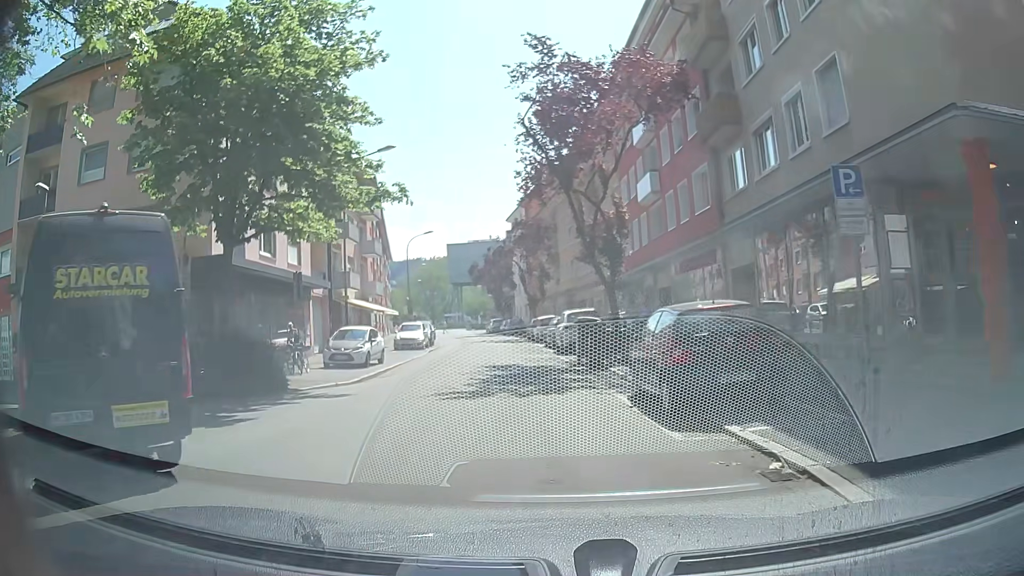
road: residential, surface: asphalt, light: Day
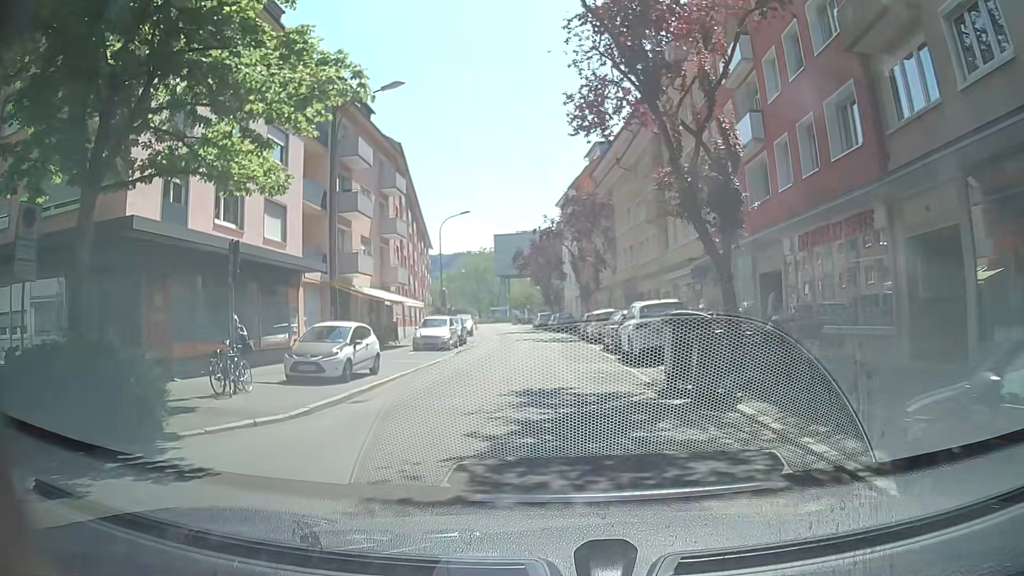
(-0.5, +8.0) m; -5°
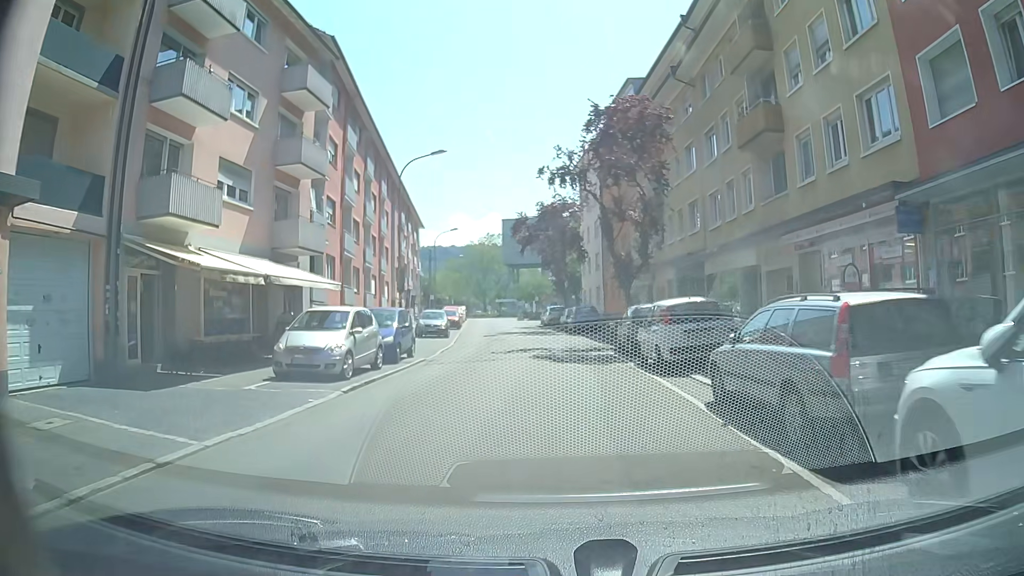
(-0.1, +17.3) m; -2°
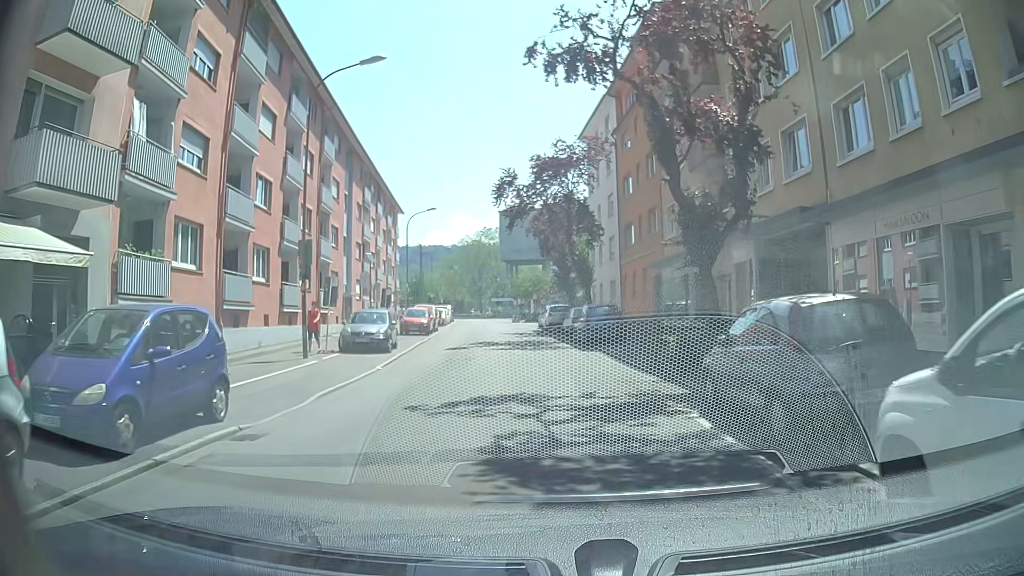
(0.0, +13.0) m; 0°
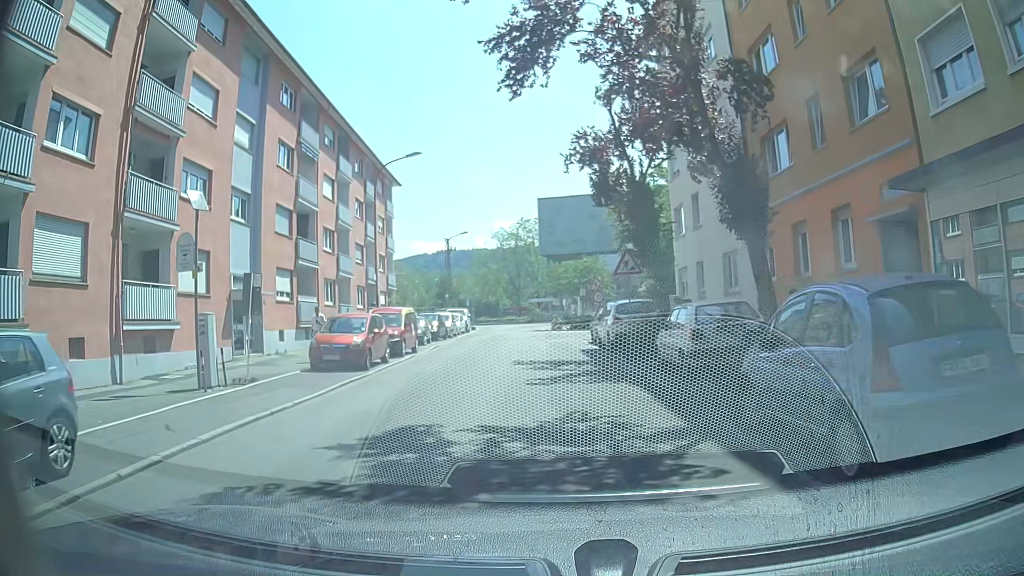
(-0.5, +20.4) m; -3°
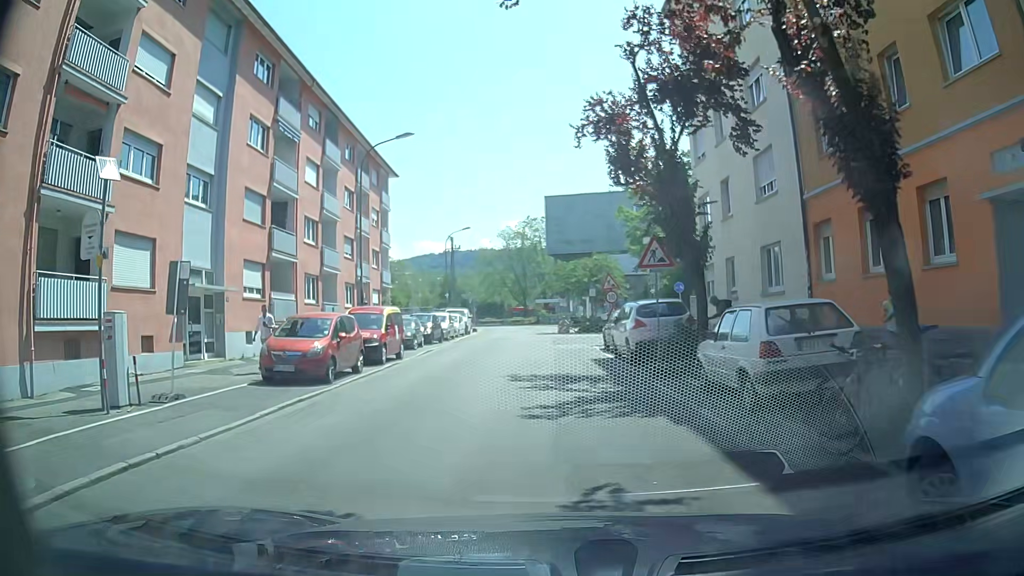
(0.0, +3.7) m; -1°
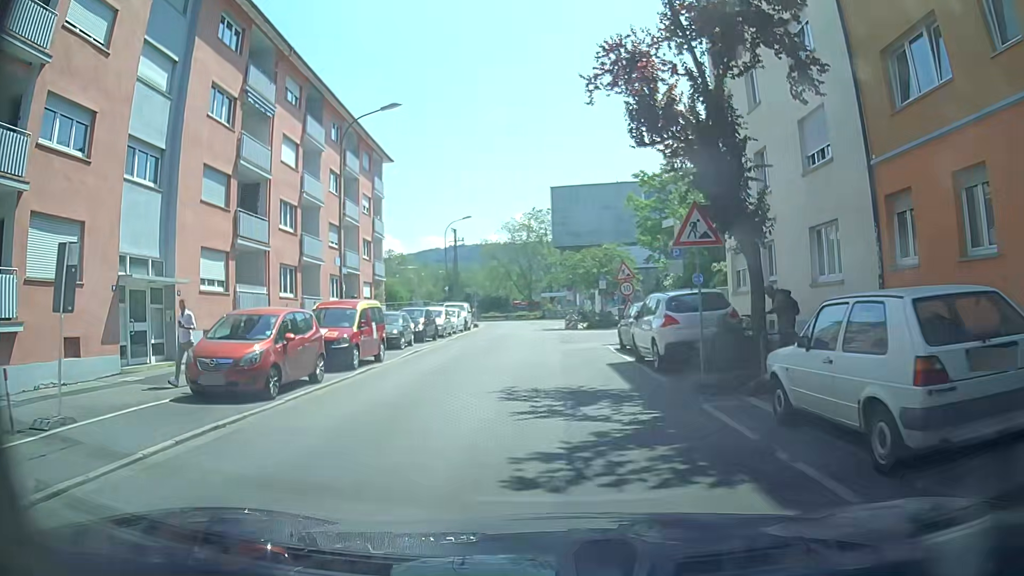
(0.0, +3.6) m; 0°
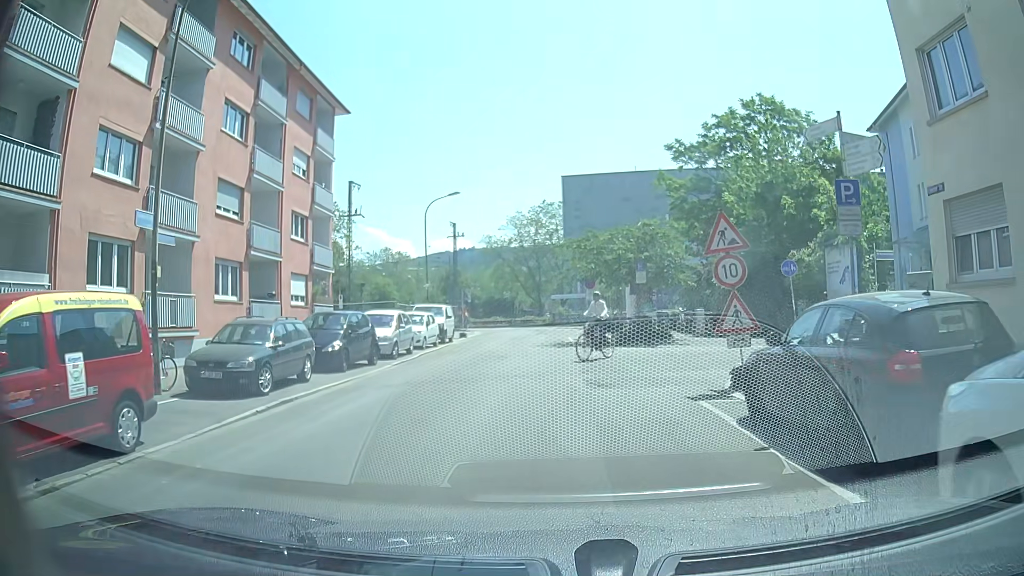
(-0.3, +13.3) m; -2°
